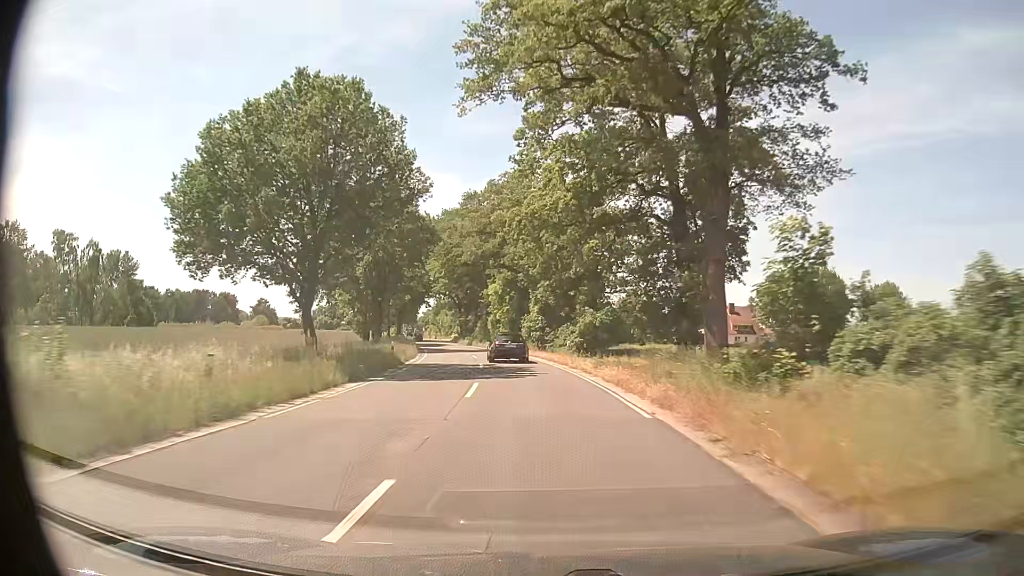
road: secondary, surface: asphalt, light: Day
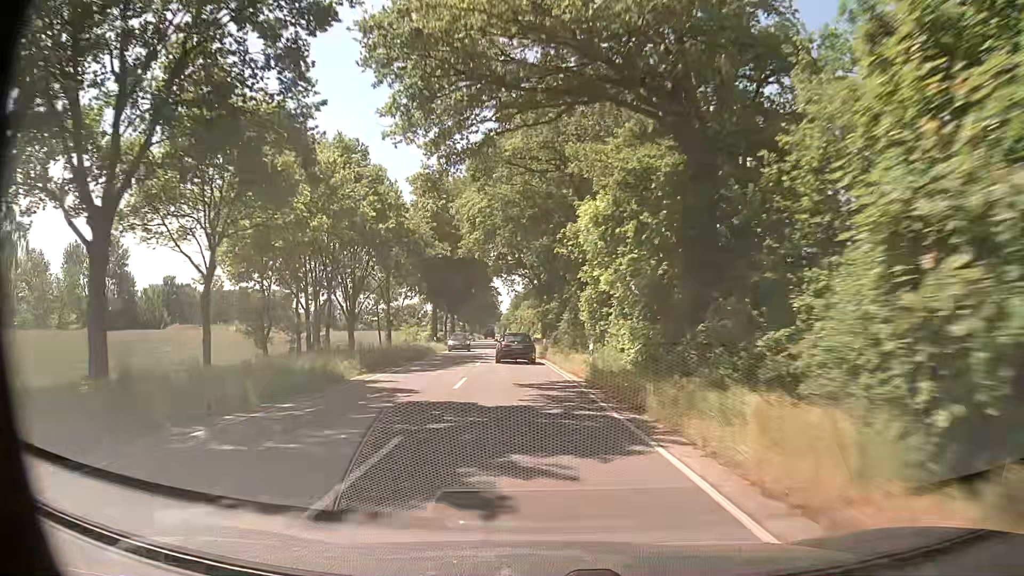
(-2.9, +46.0) m; -8°
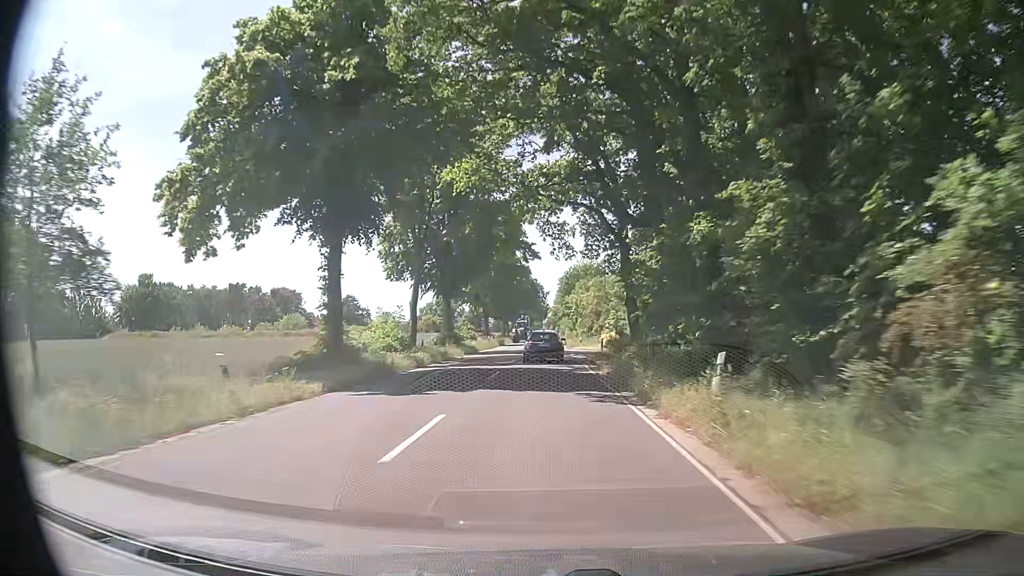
(-2.5, +46.0) m; -4°
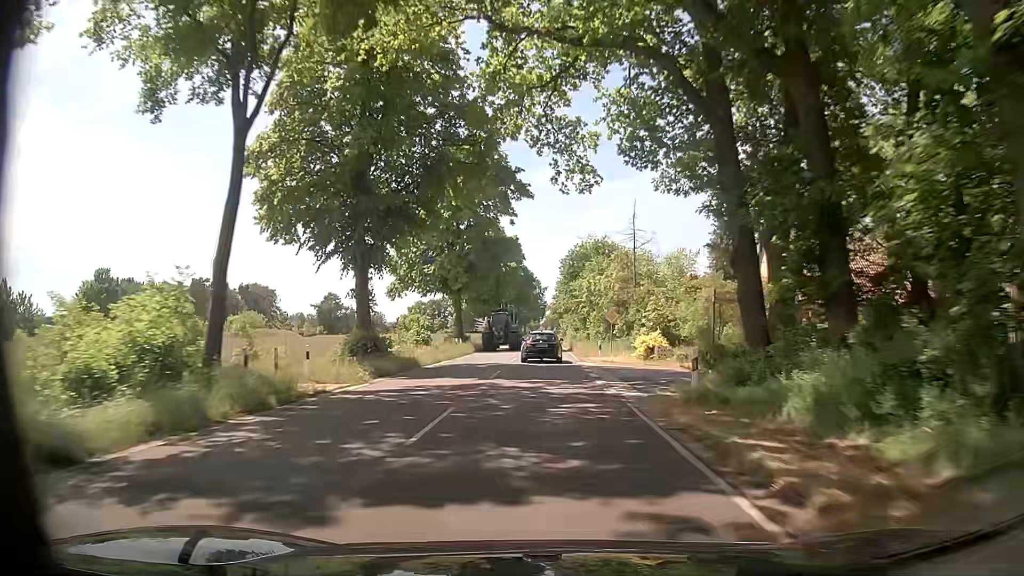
(0.0, +23.0) m; 0°
(0, +10) (0, +20) (0, +30) (0, +40) (0, +50) (0, +60) (0, +70) (0, +80) (0, +90) (0, +100) m
